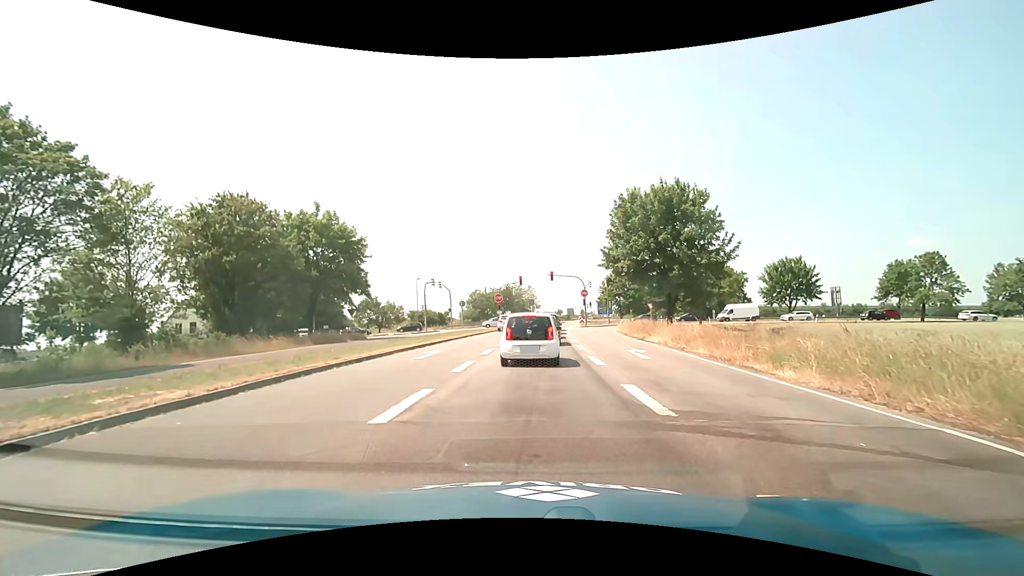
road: primary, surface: asphalt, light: Day
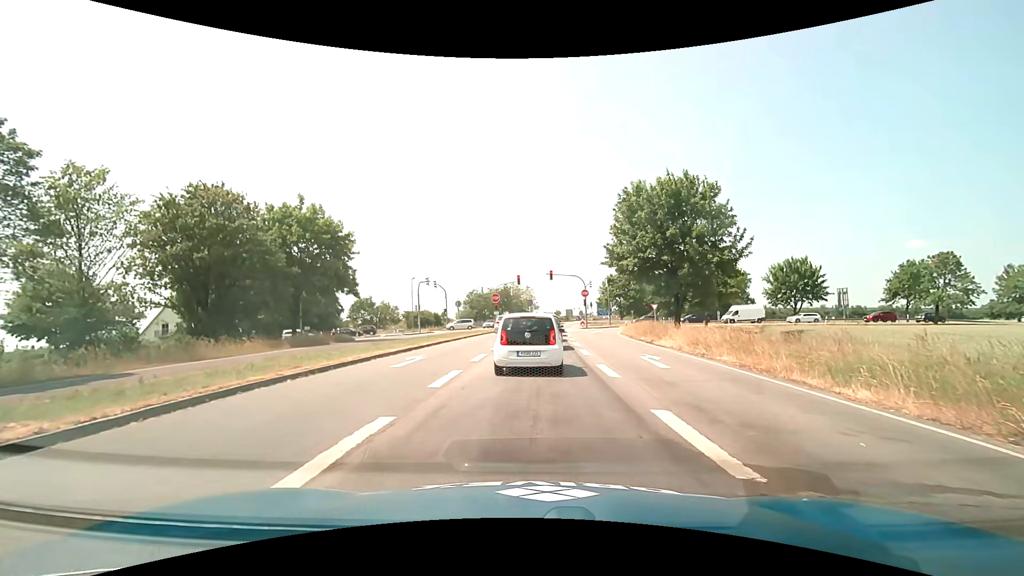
(0.0, +2.5) m; 0°
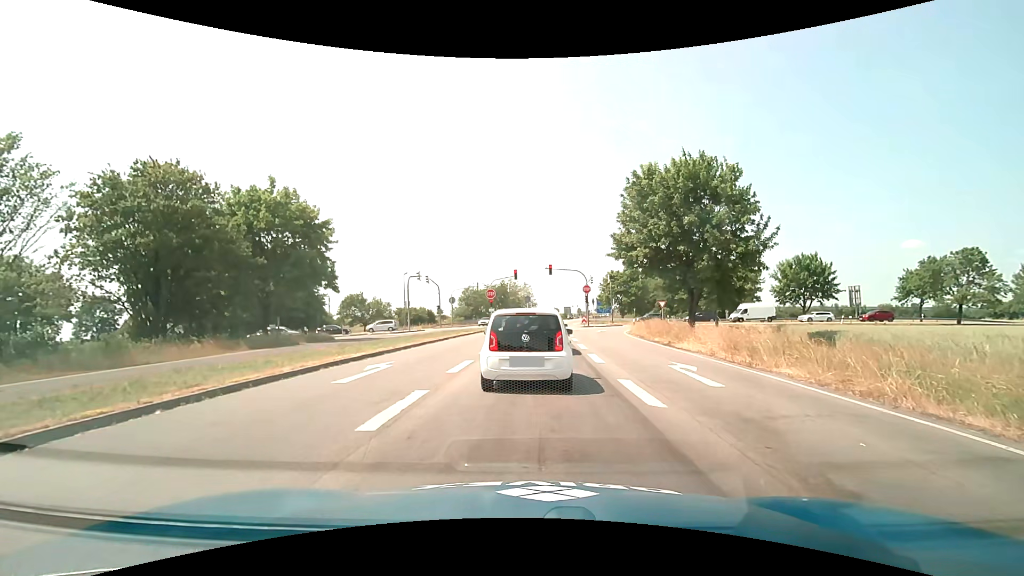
(0.0, +3.8) m; +1°
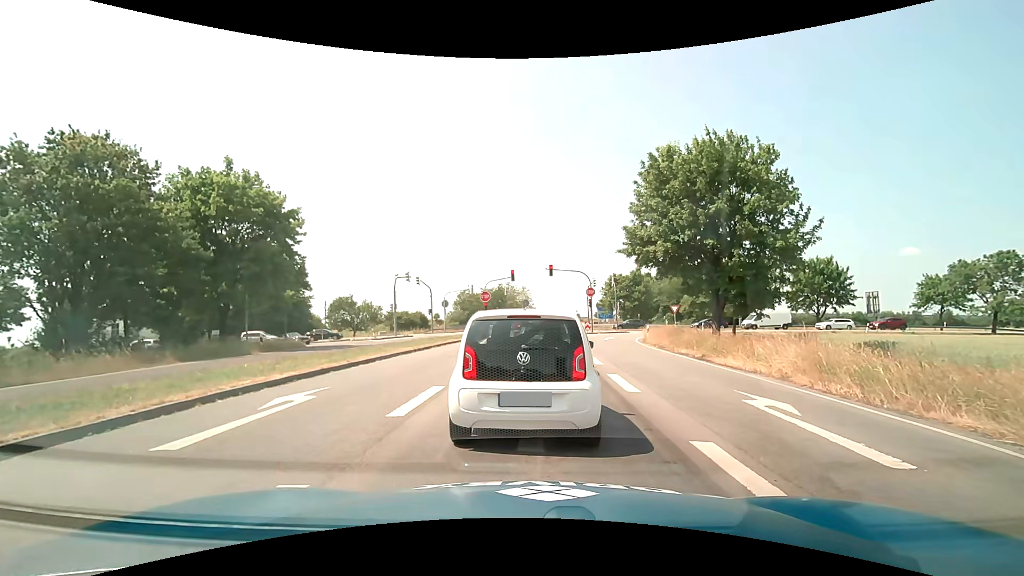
(-0.1, +4.7) m; -2°
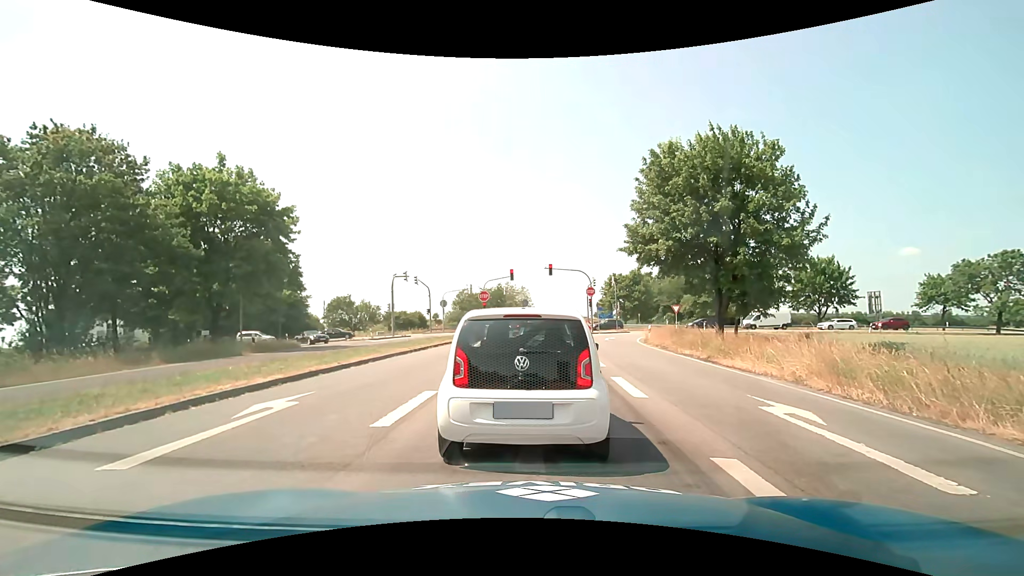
(0.0, +0.7) m; 0°
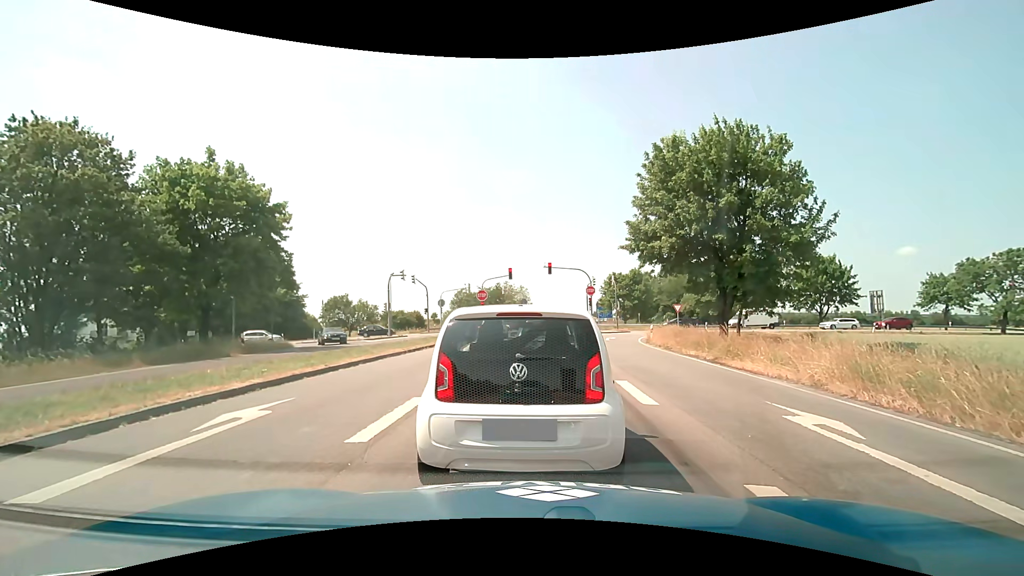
(0.0, +0.8) m; 0°
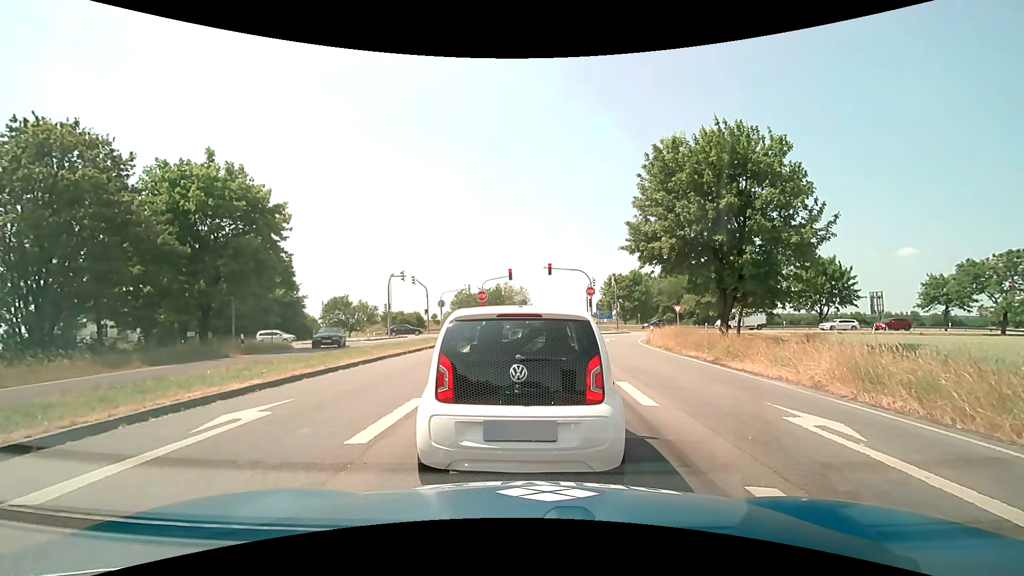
(0.0, +0.1) m; 0°
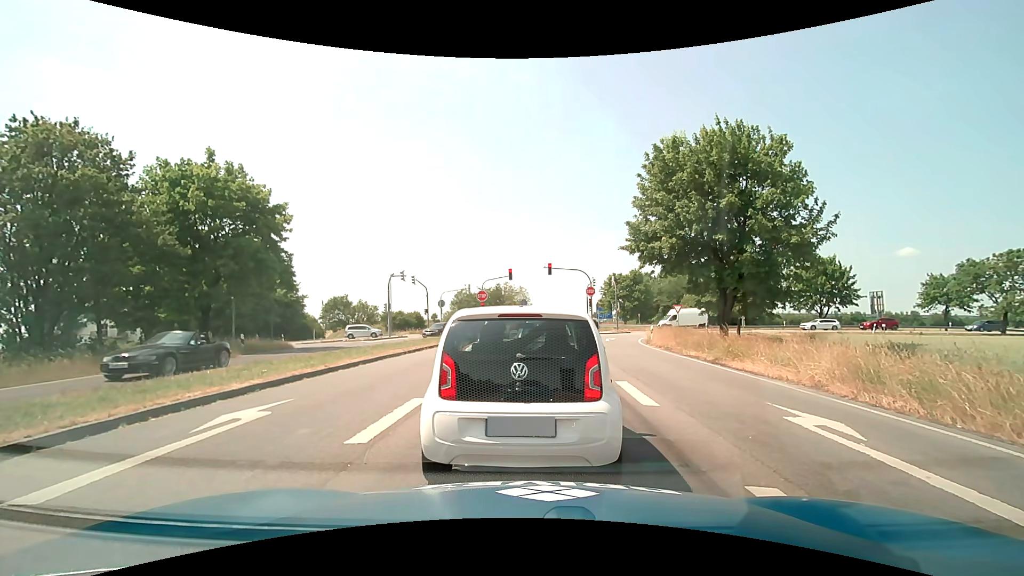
(0.0, 0.0) m; 0°
